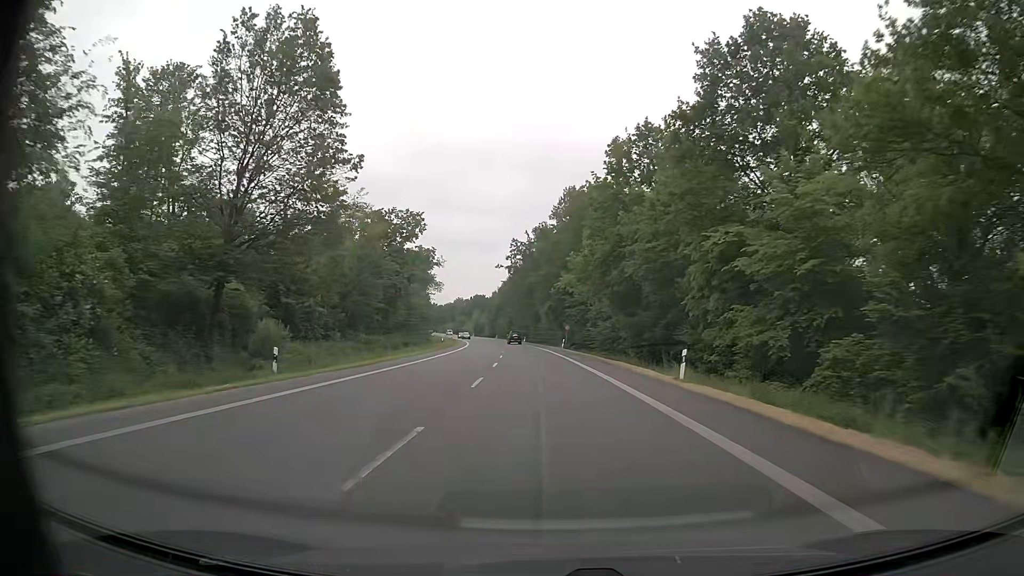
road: primary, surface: asphalt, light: Day
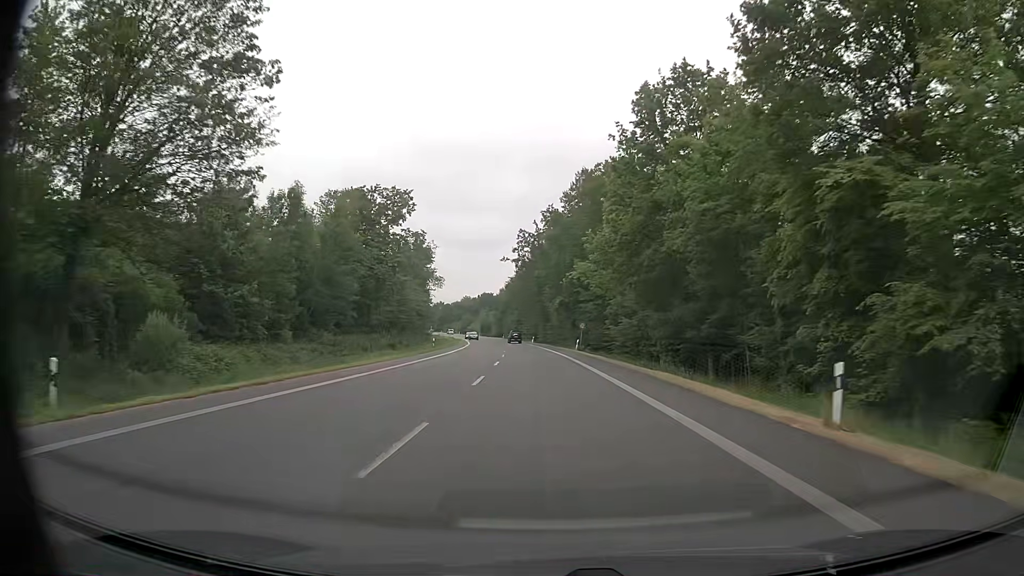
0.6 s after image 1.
(-0.1, +11.3) m; -1°
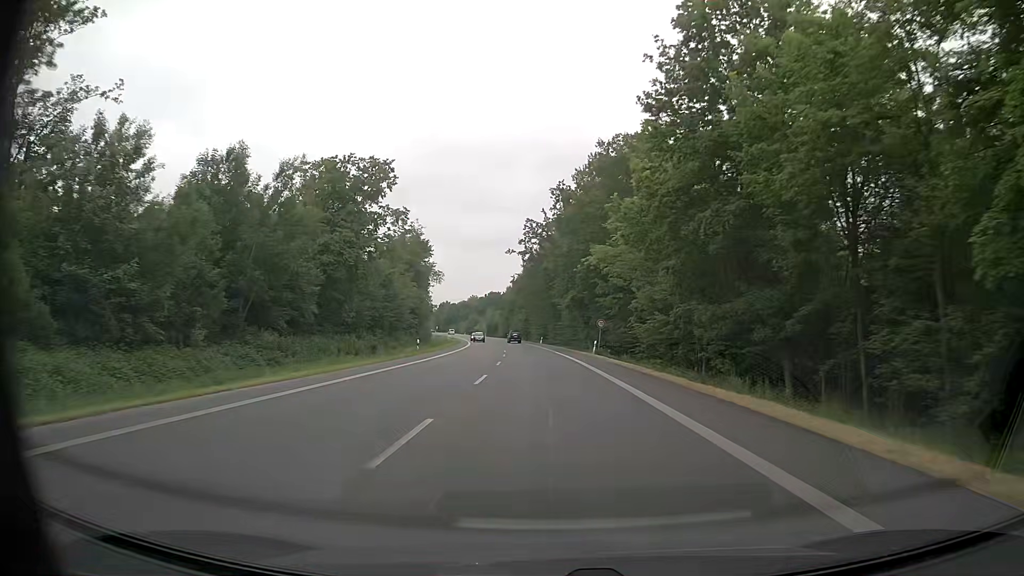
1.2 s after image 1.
(-0.1, +11.3) m; -1°
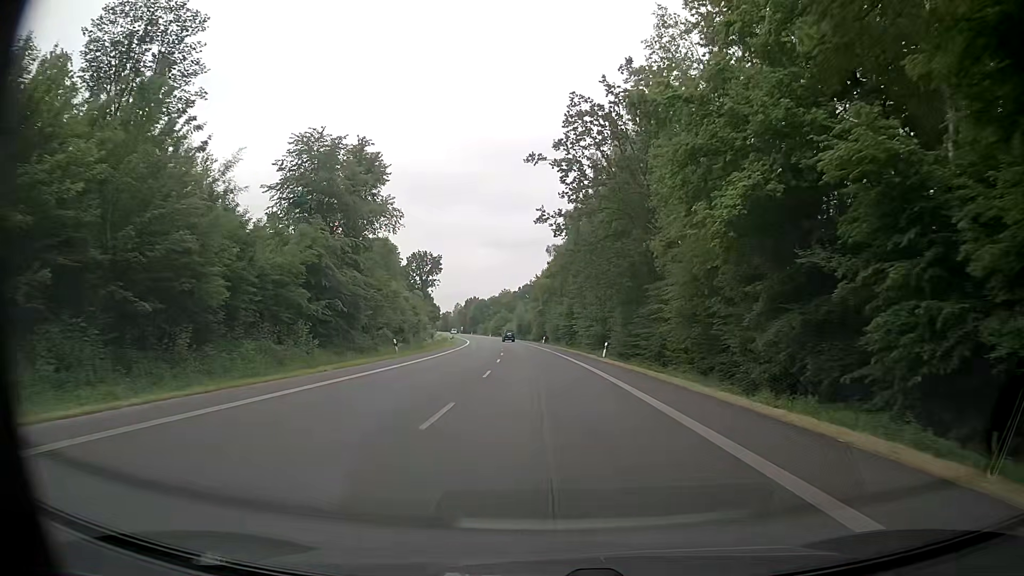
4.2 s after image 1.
(-1.7, +56.2) m; -4°
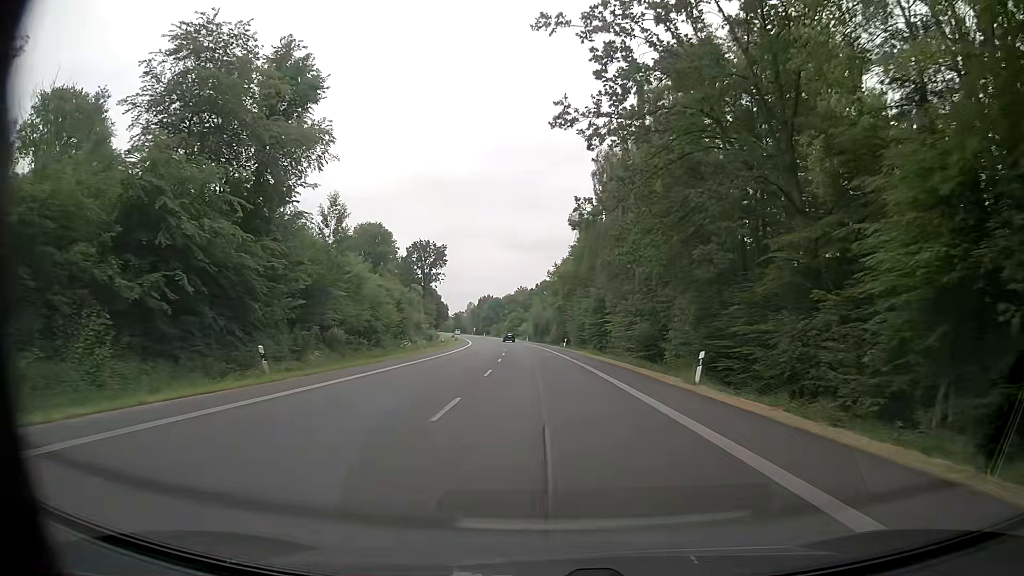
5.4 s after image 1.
(-0.3, +22.5) m; -2°
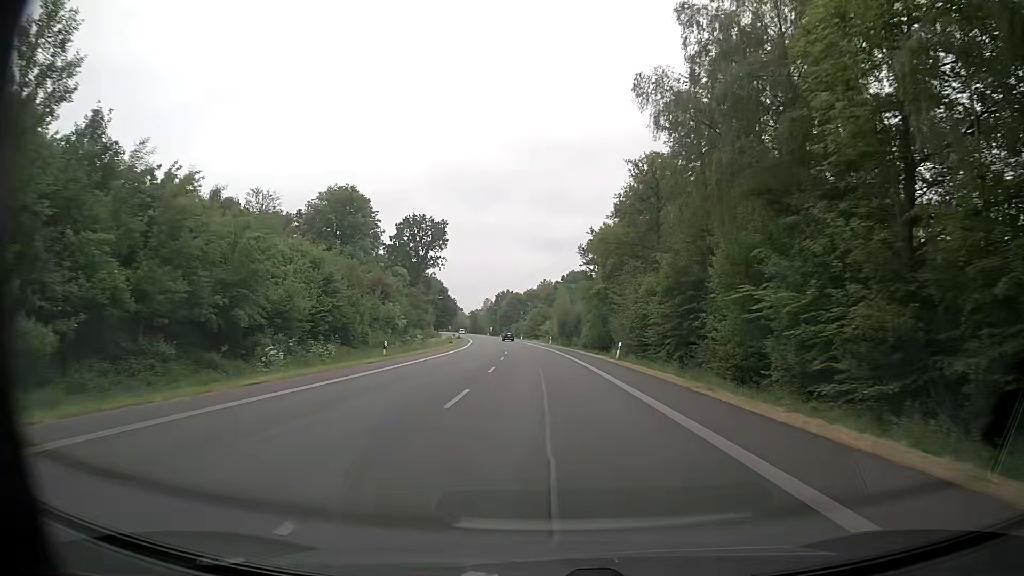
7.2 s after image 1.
(-0.6, +33.8) m; -2°
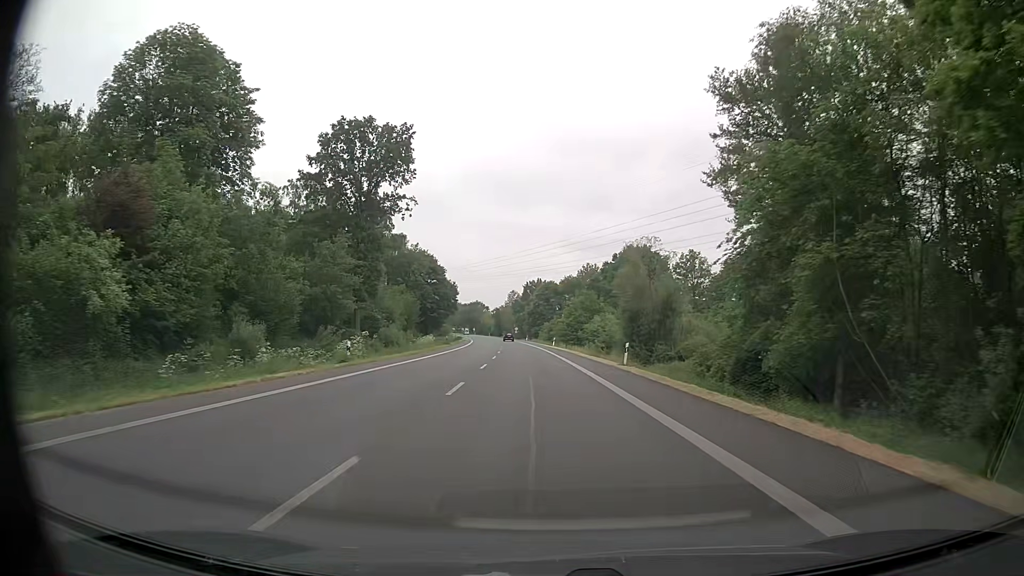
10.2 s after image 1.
(-1.5, +56.2) m; -3°
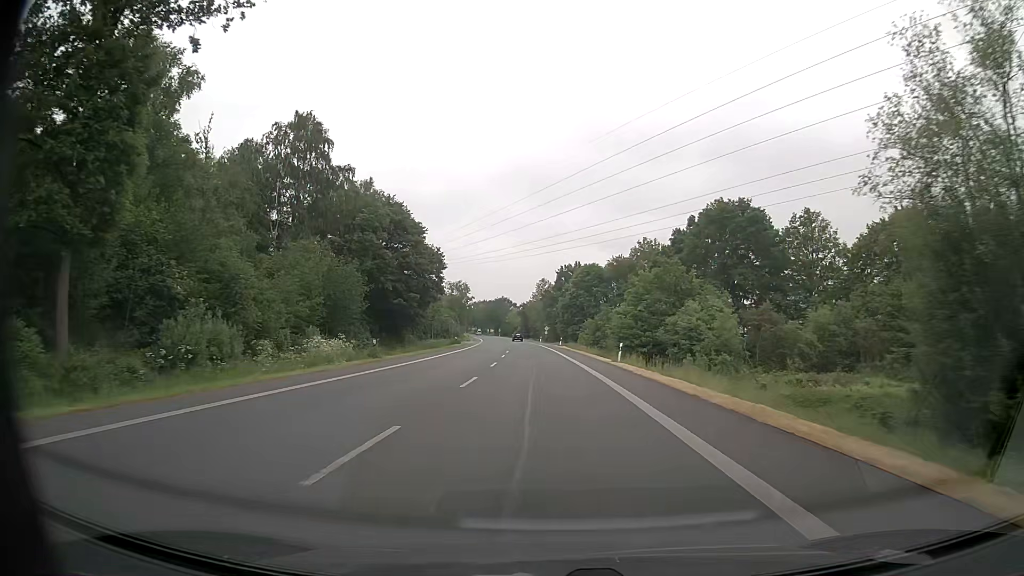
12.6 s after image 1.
(-1.1, +45.0) m; -3°
(0, +10) (0, +20) (0, +30) (0, +40) (-1, +50) (-1, +60) (-1, +70) (-2, +80) (-3, +90) (-3, +100) m
